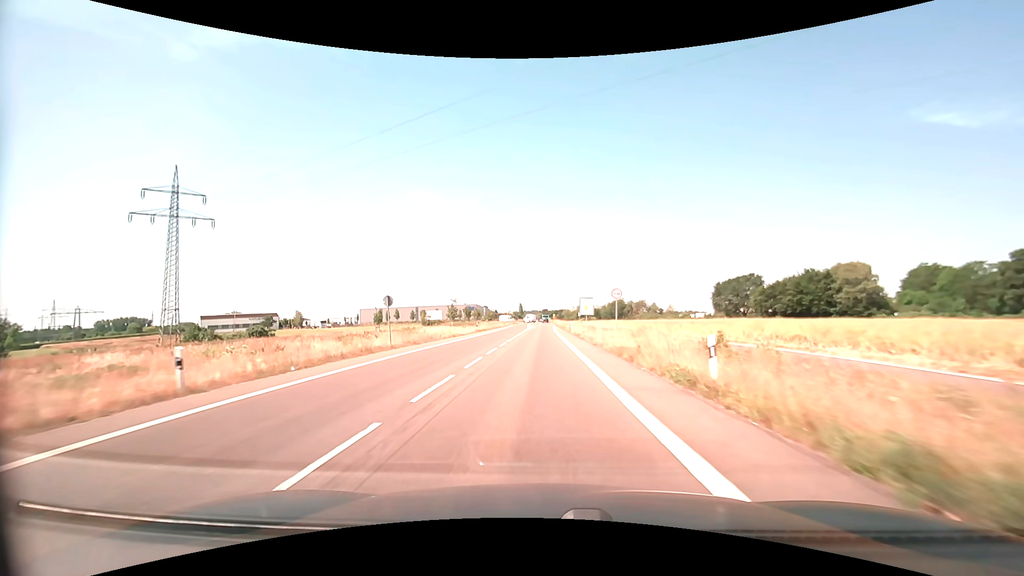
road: secondary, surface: asphalt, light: Day
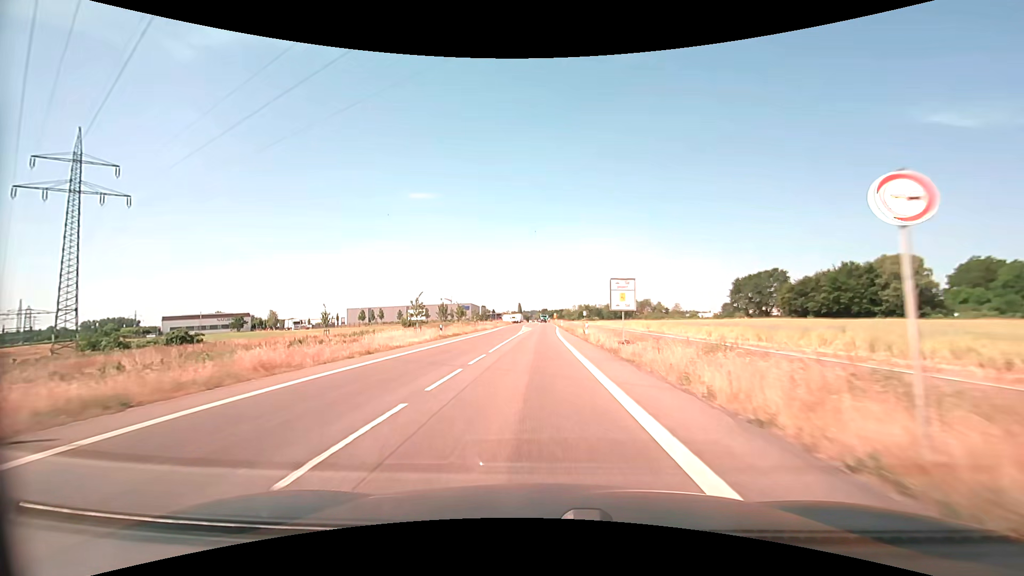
(0.0, +21.2) m; 0°
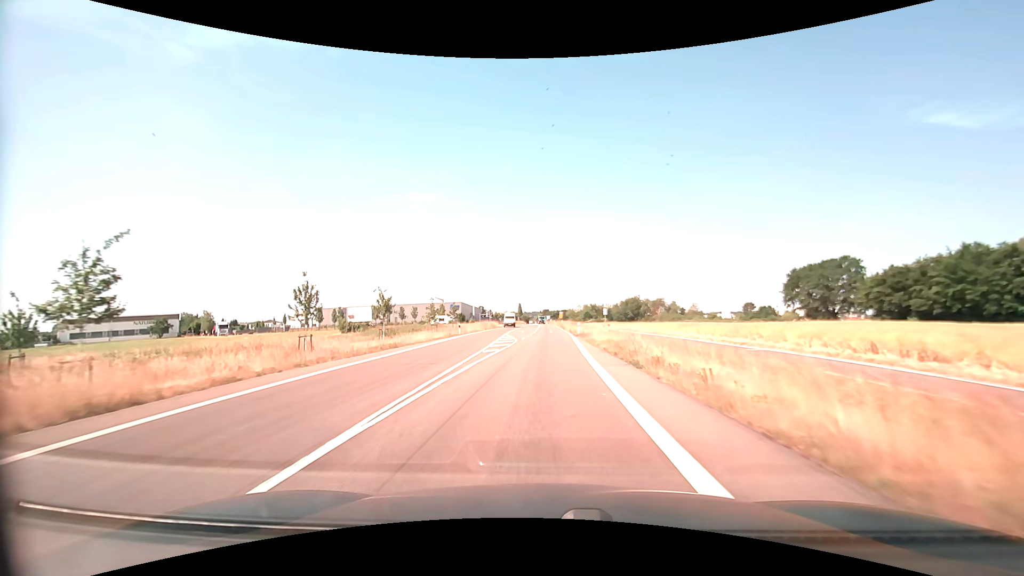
(+0.1, +41.4) m; 0°
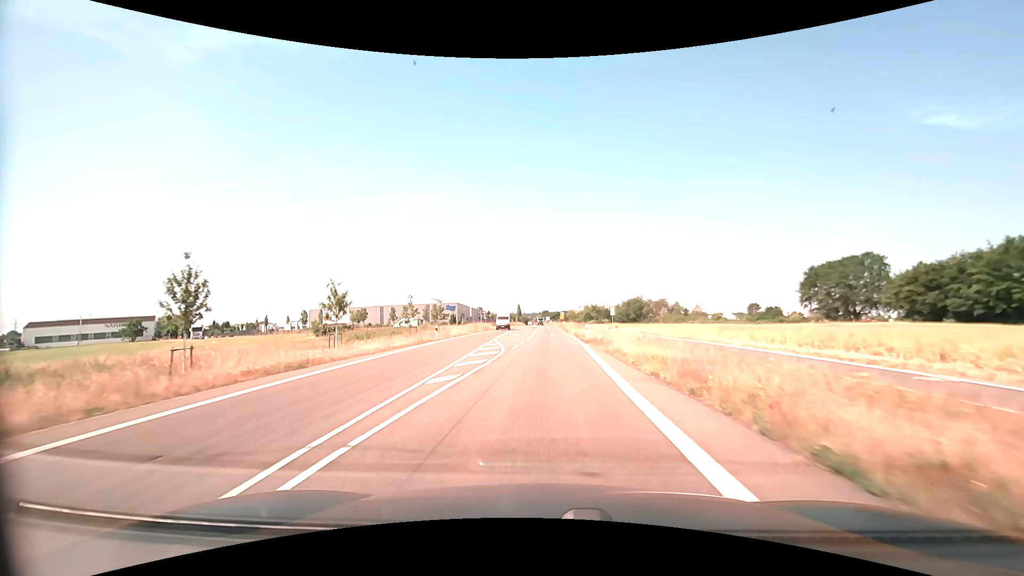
(0.0, +10.1) m; 0°
(0, +10) (0, +20) (0, +30) (0, +40) (+1, +50) (+1, +60) (+1, +70) (+1, +80) (+1, +90) (+1, +100) m
